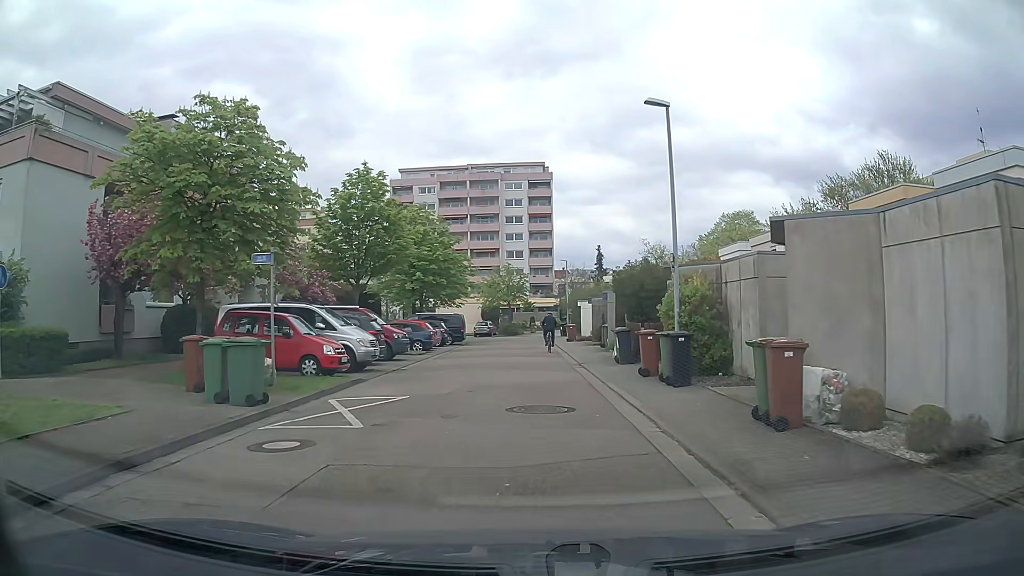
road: residential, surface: asphalt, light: Day
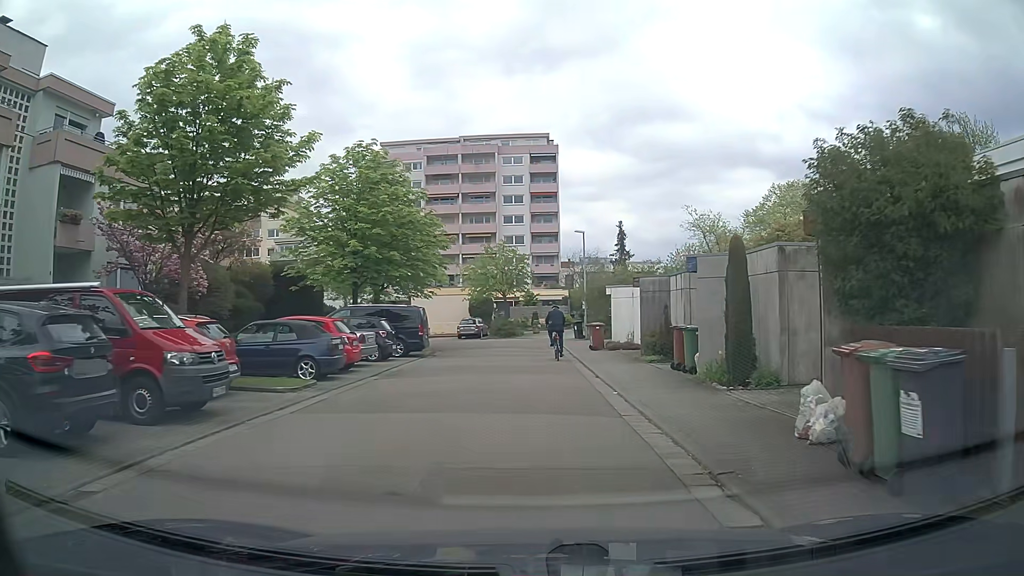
(+0.1, +15.8) m; +1°
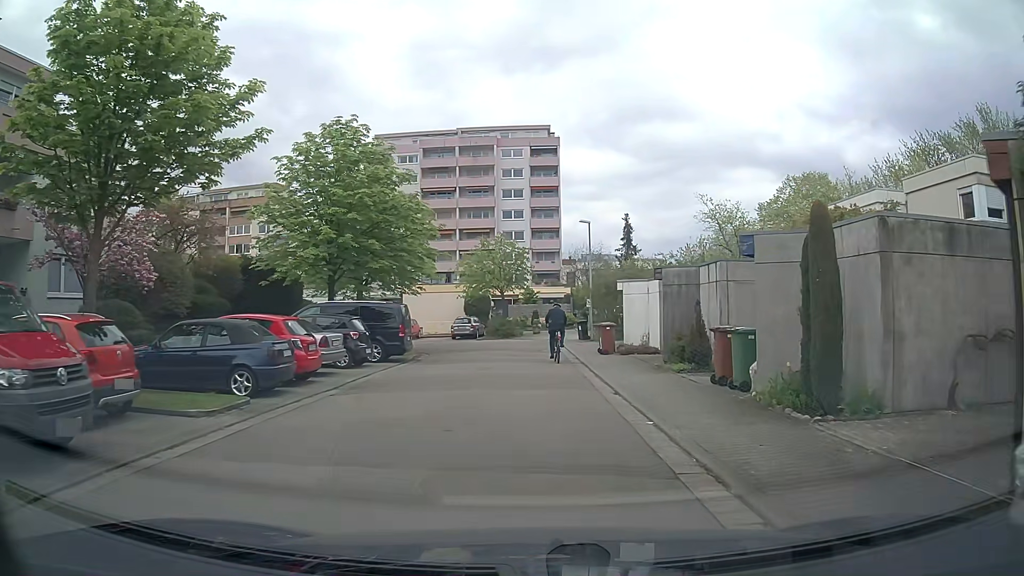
(0.0, +3.7) m; 0°
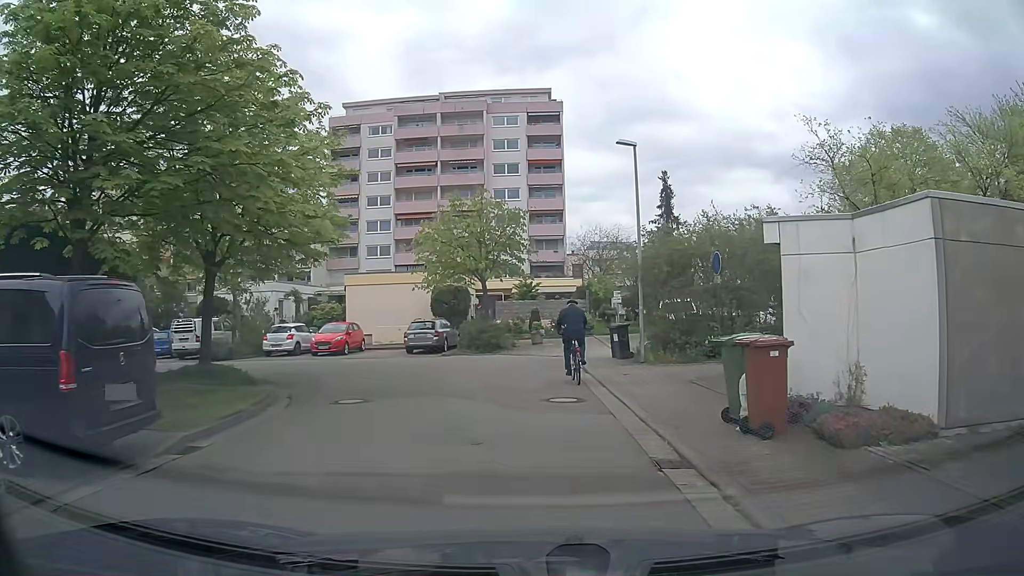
(-0.1, +15.9) m; 0°
(0, +10) (-1, +20) (-8, +26) (-18, +28) (-28, +28) (-38, +29) (-48, +29) (-58, +30) (-68, +31) (-78, +31) m
